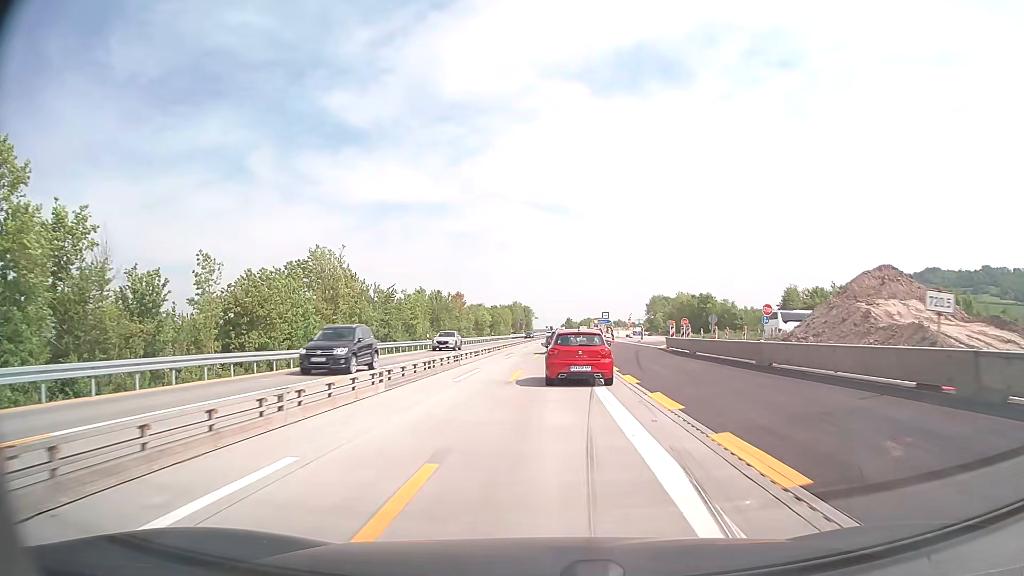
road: motorway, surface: asphalt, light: Day
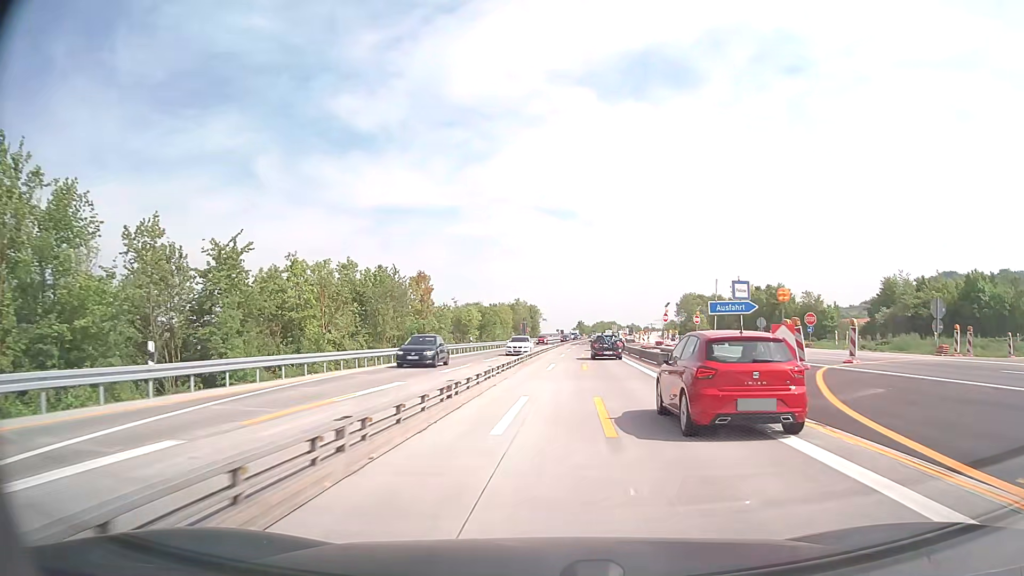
(-0.9, +46.0) m; -1°
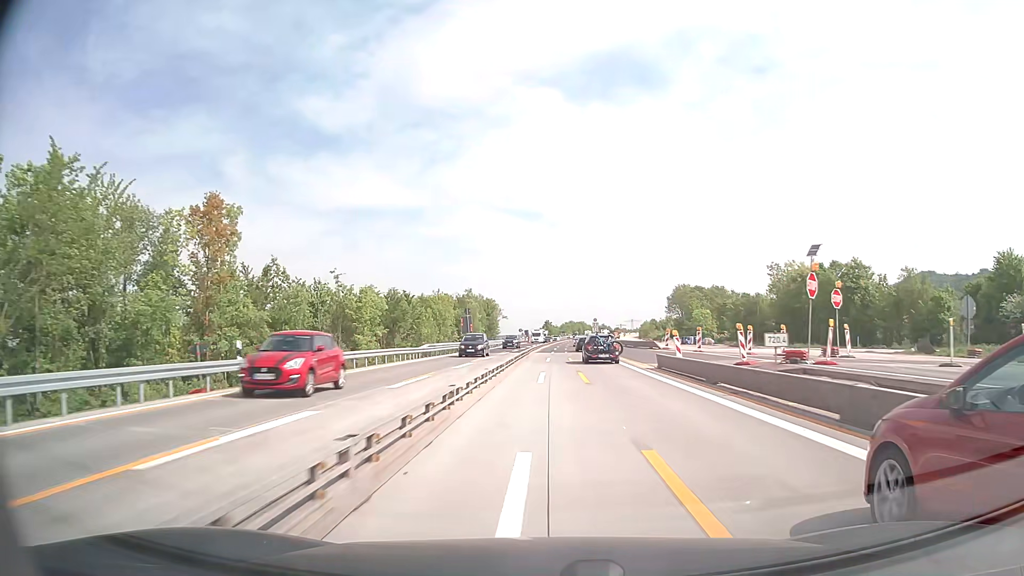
(+1.2, +43.6) m; +3°
(0, +10) (0, +20) (0, +30) (0, +40) (+1, +50) (+1, +60) (+1, +70) (+1, +80) (+2, +90) (+2, +100) m
